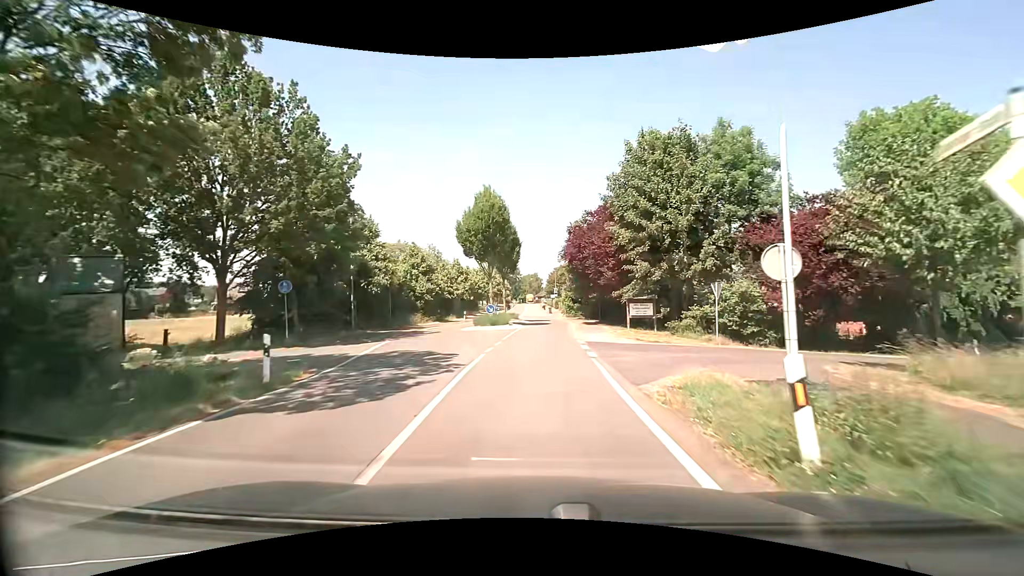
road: secondary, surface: asphalt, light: Day
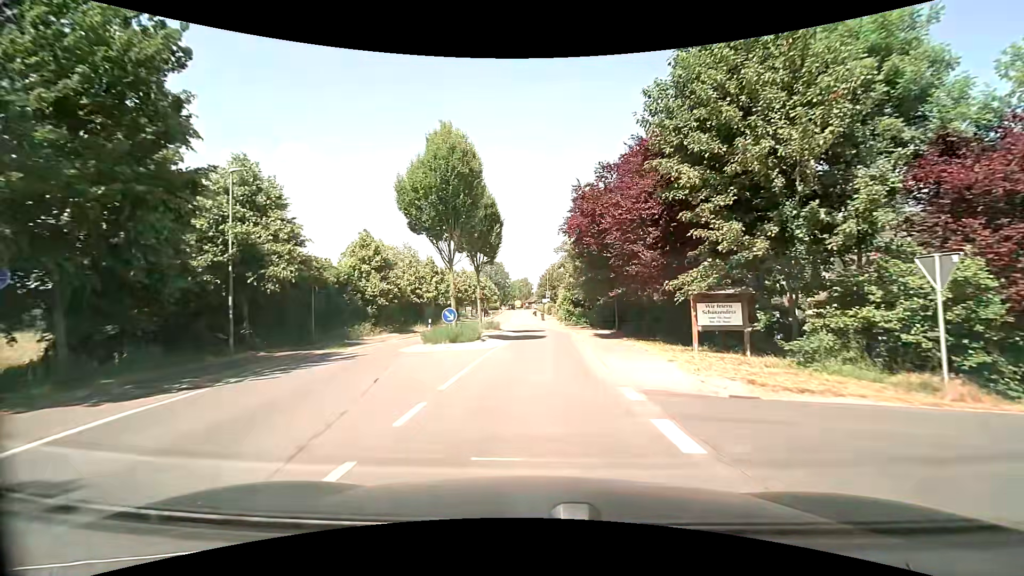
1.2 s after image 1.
(0.0, +12.7) m; 0°
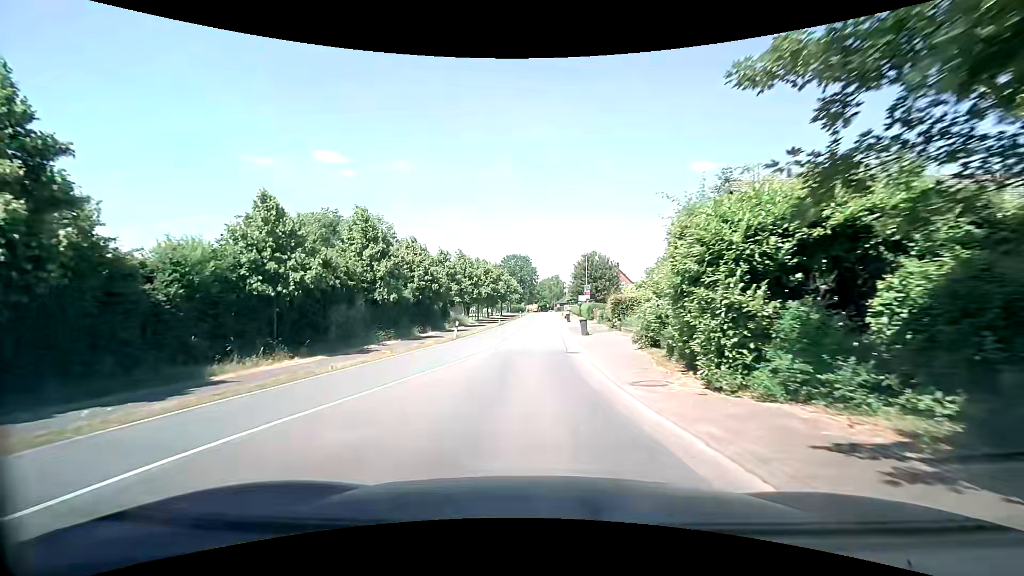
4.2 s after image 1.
(+0.4, +32.3) m; -3°
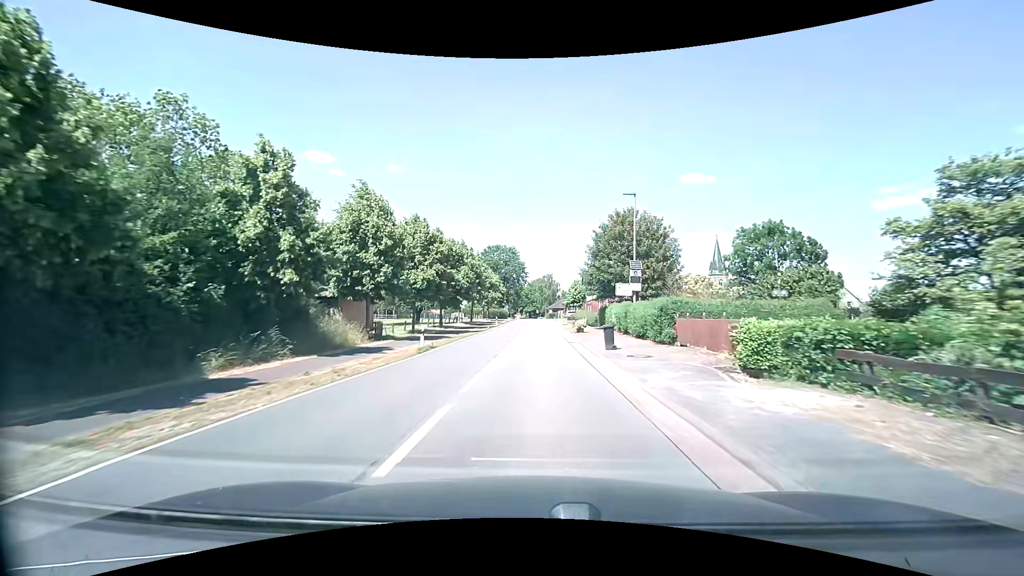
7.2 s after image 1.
(+0.4, +35.9) m; +1°
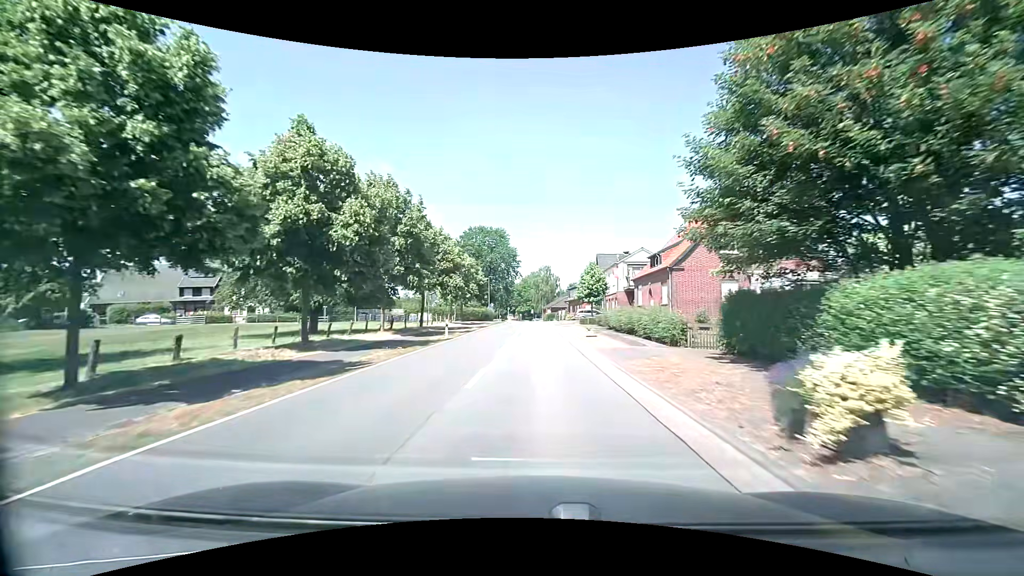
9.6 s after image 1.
(+0.2, +30.7) m; 0°
(0, +10) (0, +20) (0, +30) (0, +40) (0, +50) (+1, +60) (+1, +70) (+1, +80) (+1, +90) (0, +100) m
